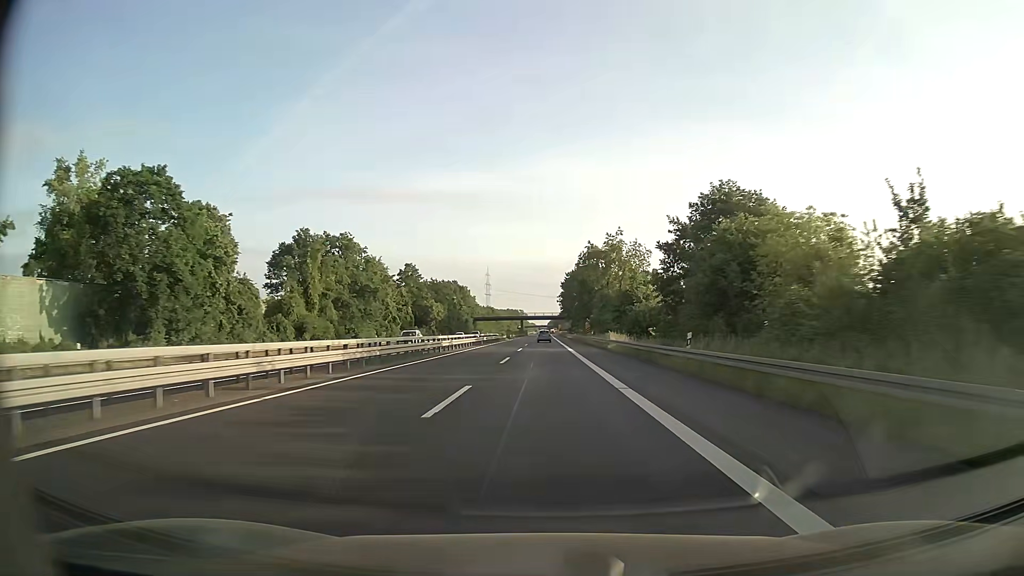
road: trunk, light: Day
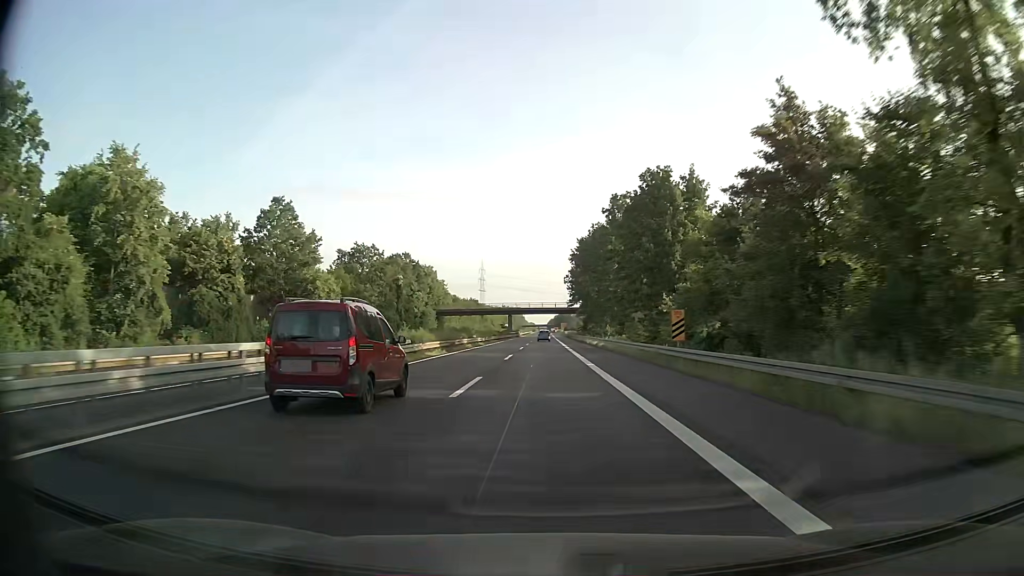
(0.0, +68.9) m; 0°
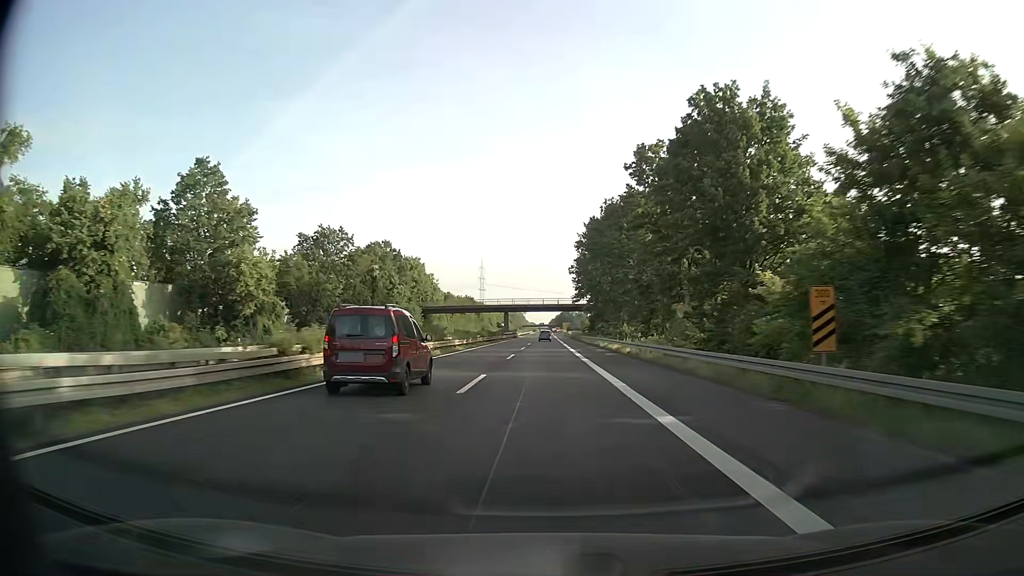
(0.0, +17.2) m; 0°
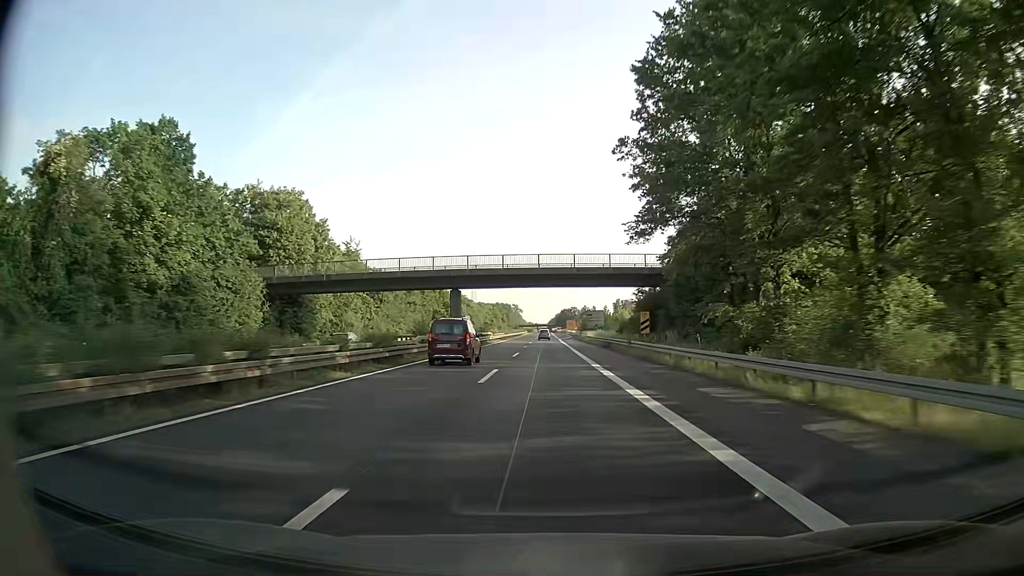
(0.0, +69.0) m; 0°
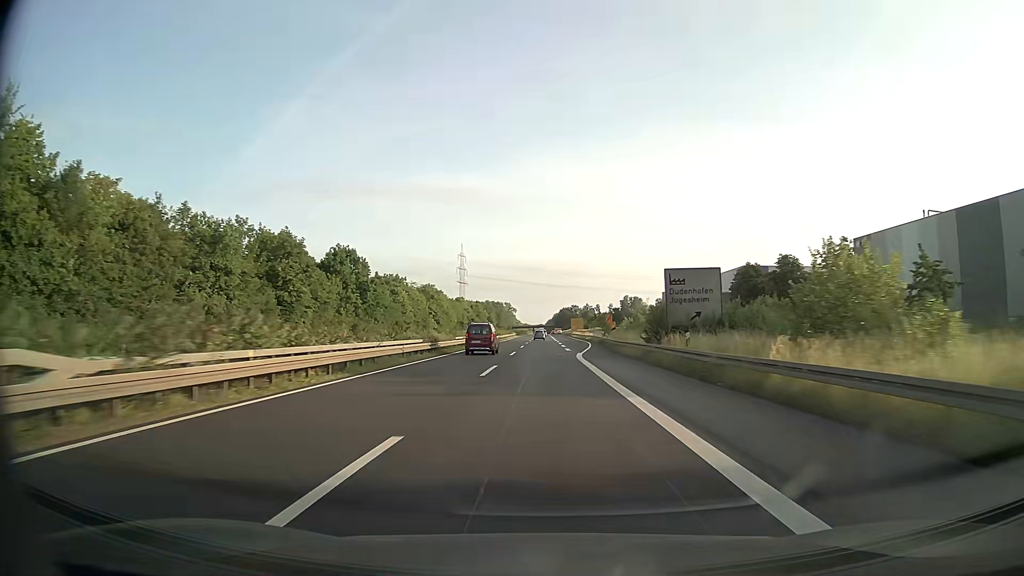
(+0.2, +68.9) m; 0°
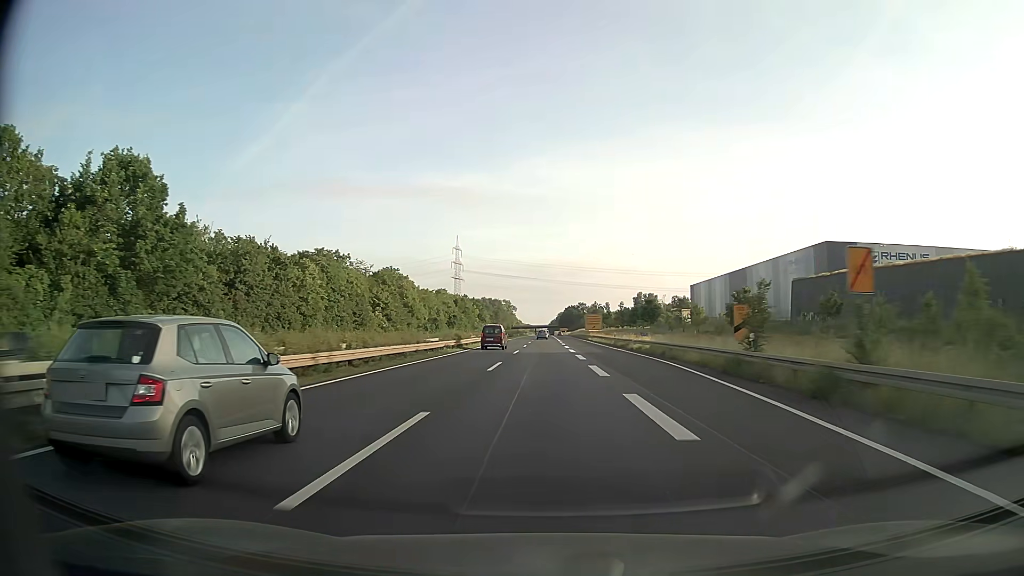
(-0.1, +51.7) m; 0°
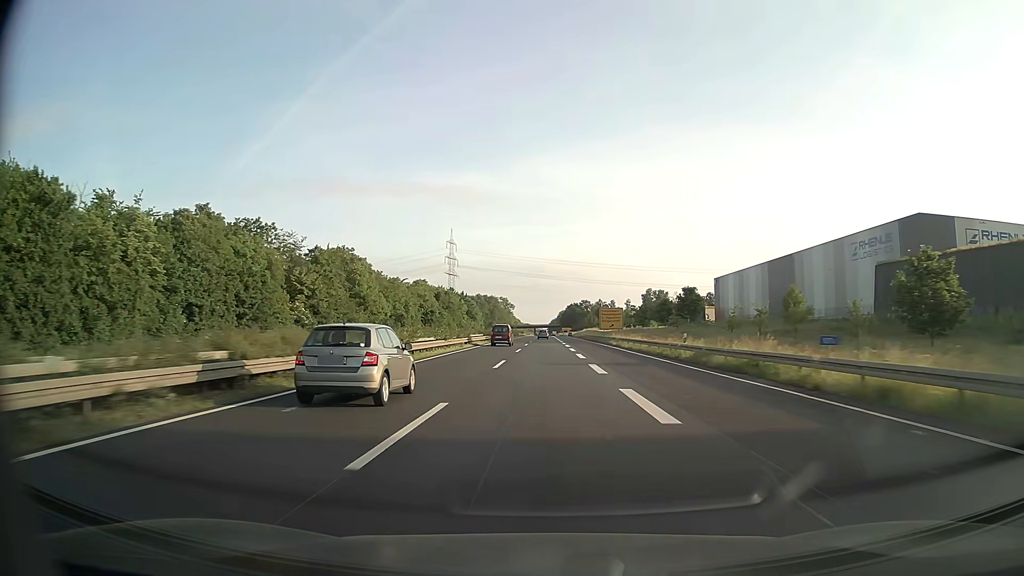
(0.0, +34.5) m; 0°
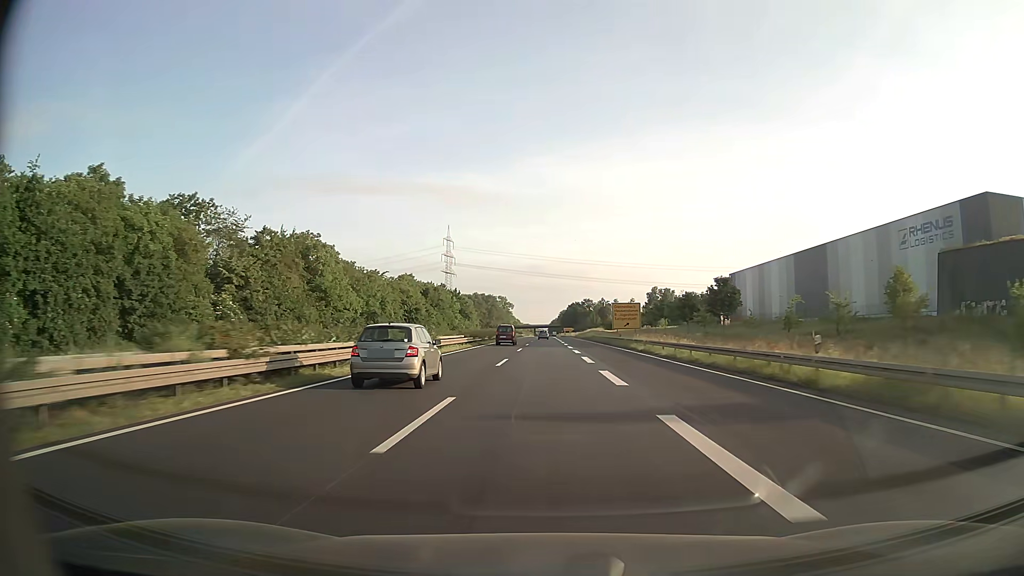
(0.0, +17.2) m; 0°
(0, +10) (0, +20) (0, +30) (0, +40) (0, +50) (0, +60) (0, +70) (0, +80) (0, +90) (0, +100) m
